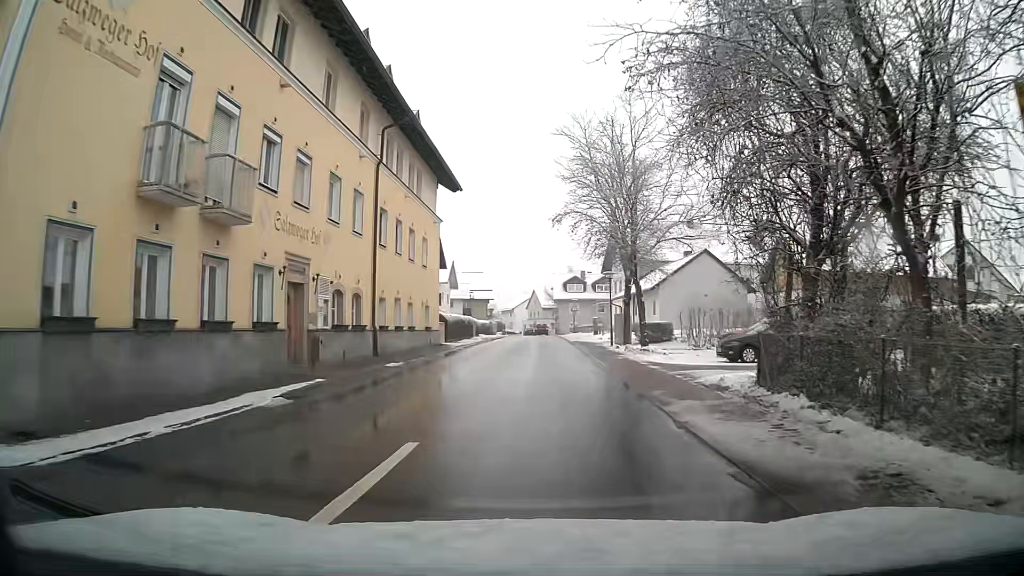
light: Day
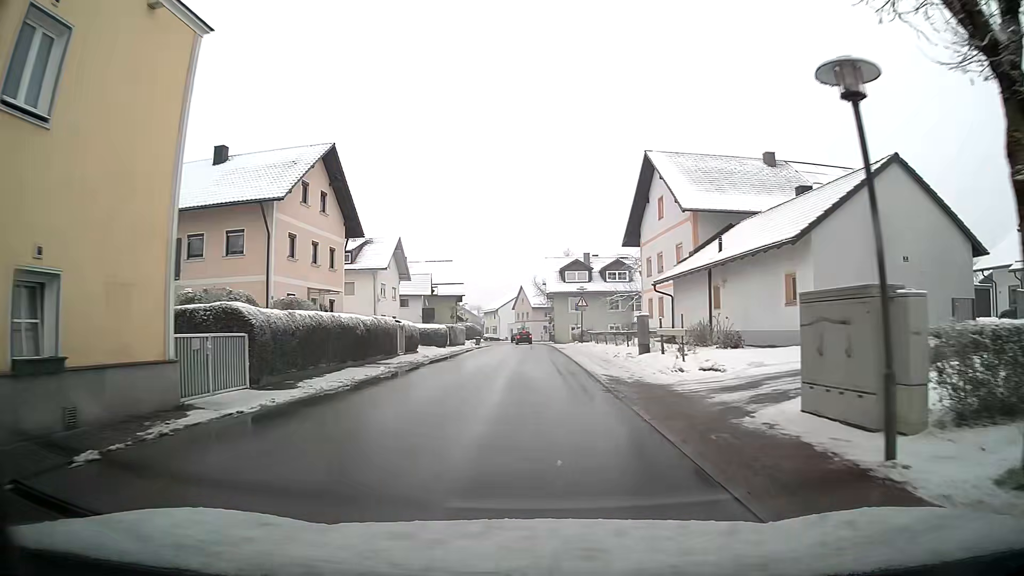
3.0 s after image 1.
(+0.1, +28.6) m; -1°
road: tertiary
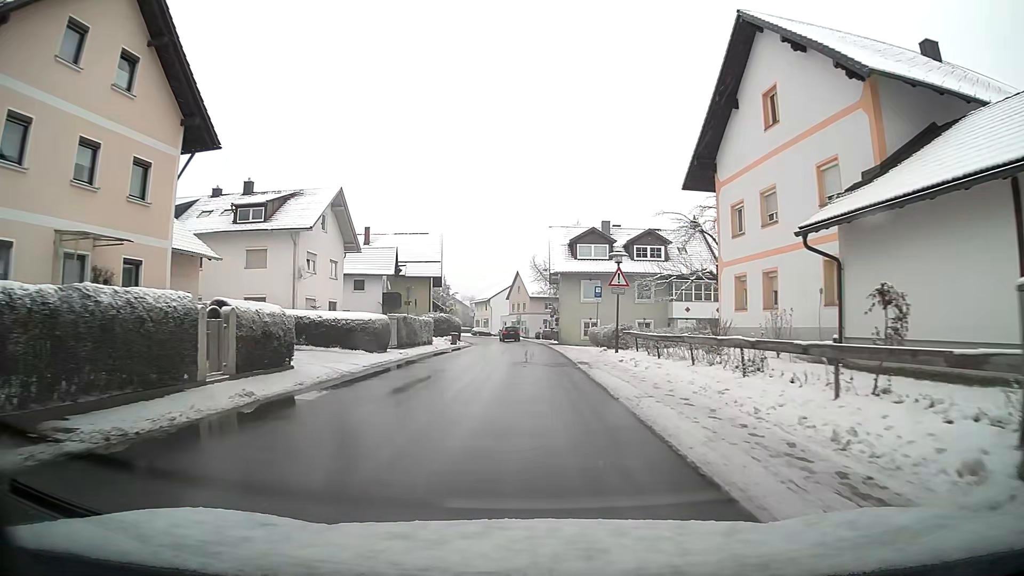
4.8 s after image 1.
(+0.2, +19.4) m; +1°
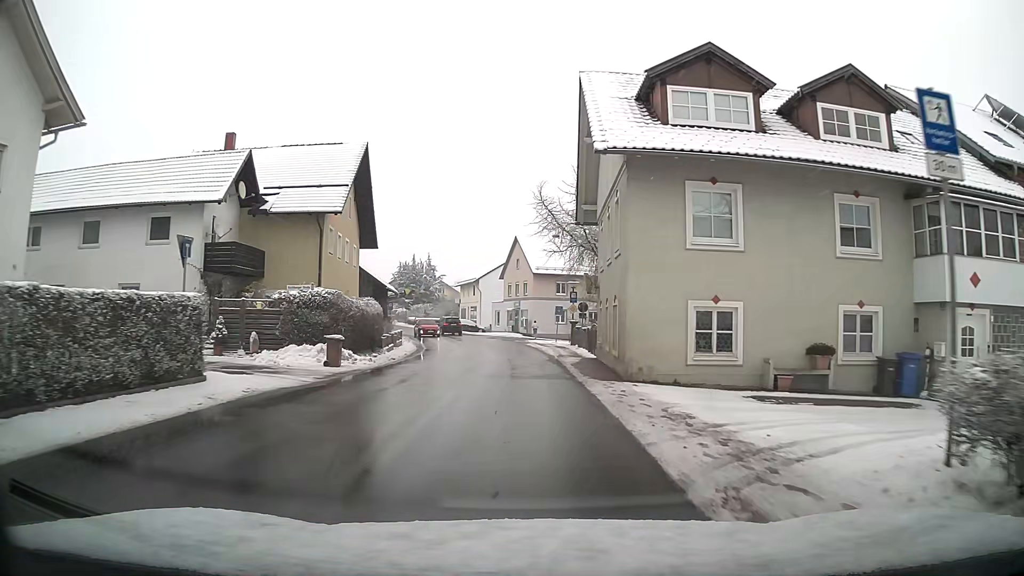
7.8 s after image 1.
(-0.1, +32.5) m; -1°
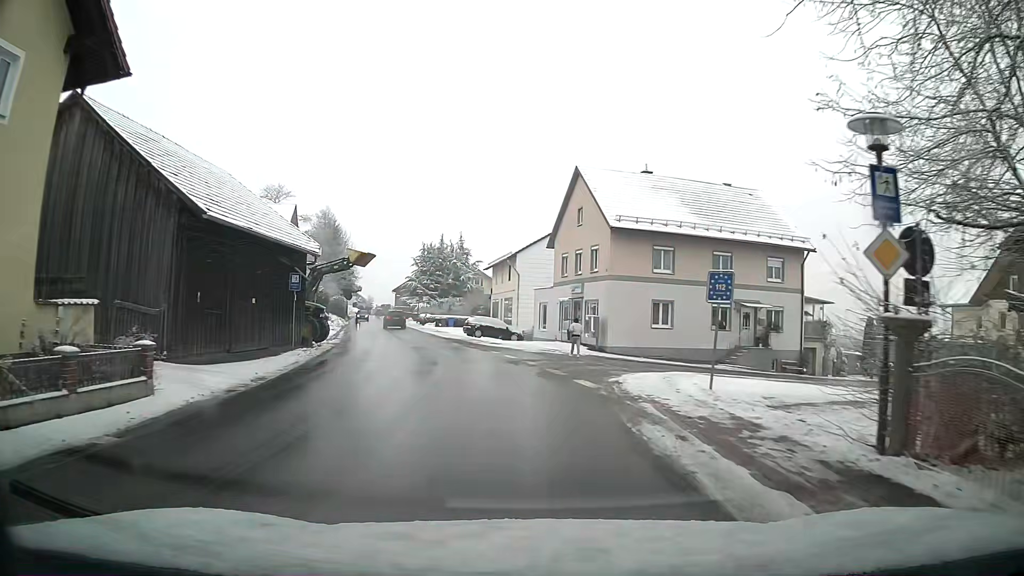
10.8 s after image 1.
(-0.7, +31.5) m; -5°
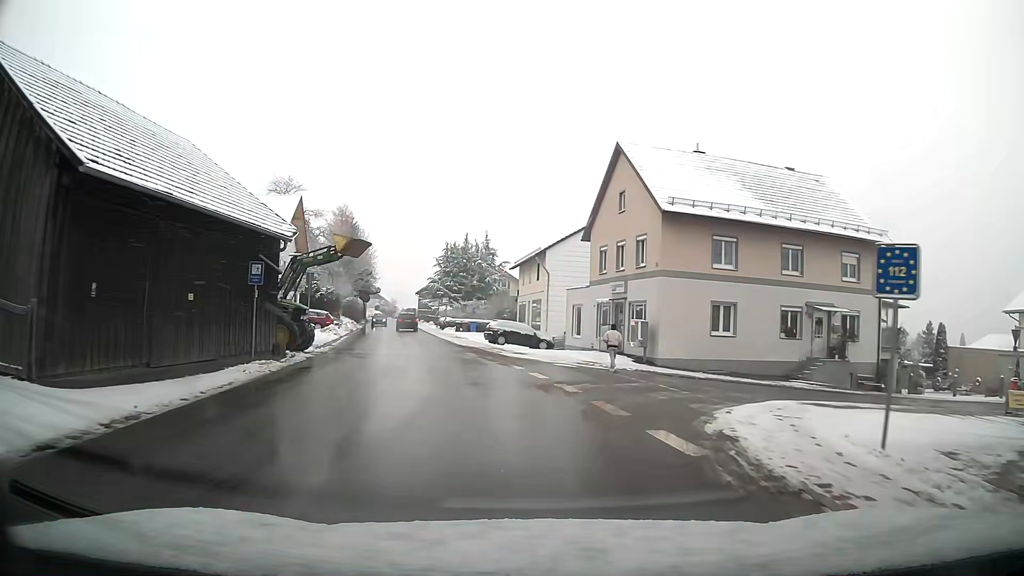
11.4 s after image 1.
(-0.2, +6.2) m; -3°
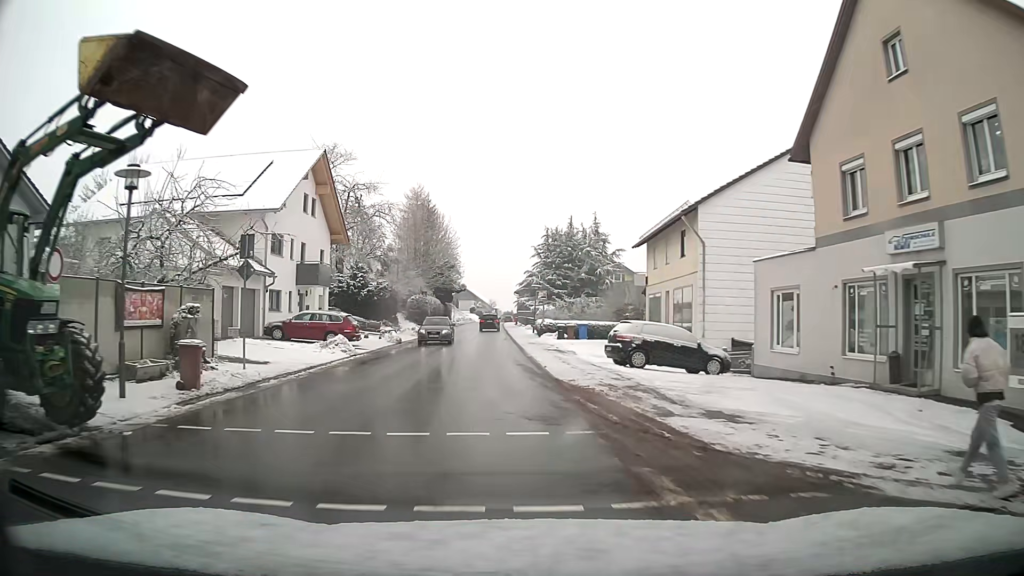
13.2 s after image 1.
(-1.5, +18.4) m; -9°
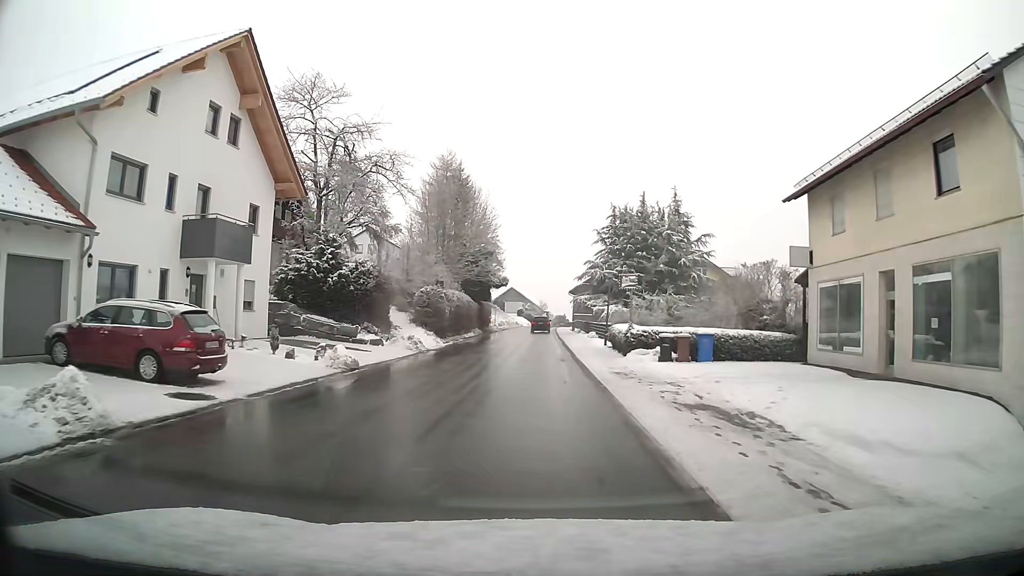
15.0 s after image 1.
(-0.7, +18.4) m; -3°
